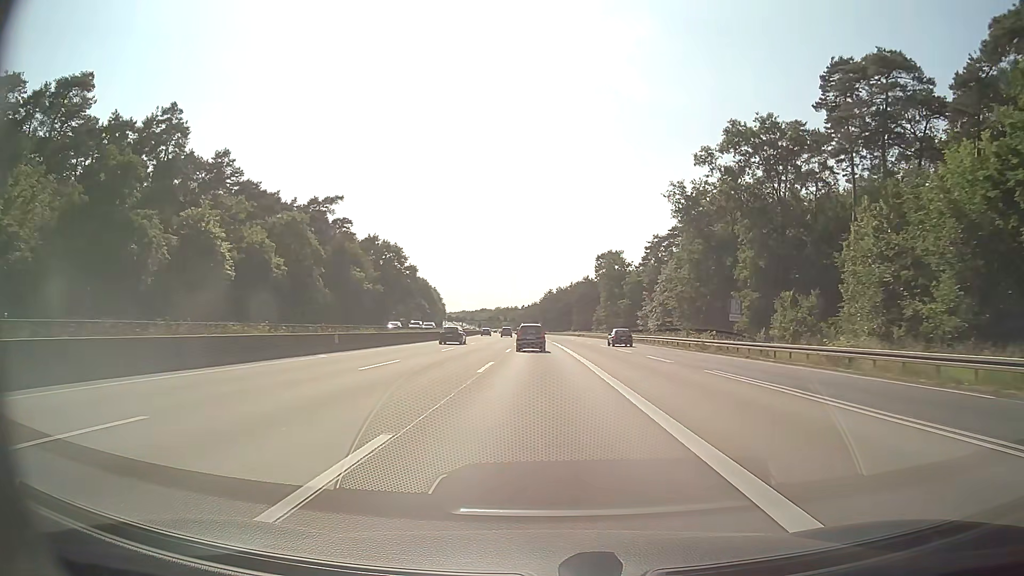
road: motorway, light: Day
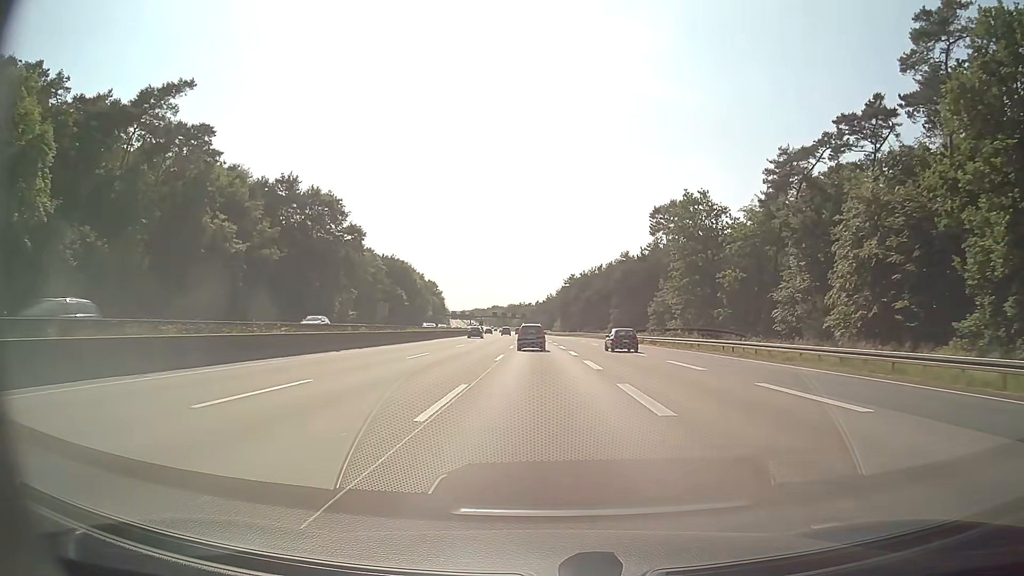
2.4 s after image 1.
(-0.6, +65.2) m; -1°
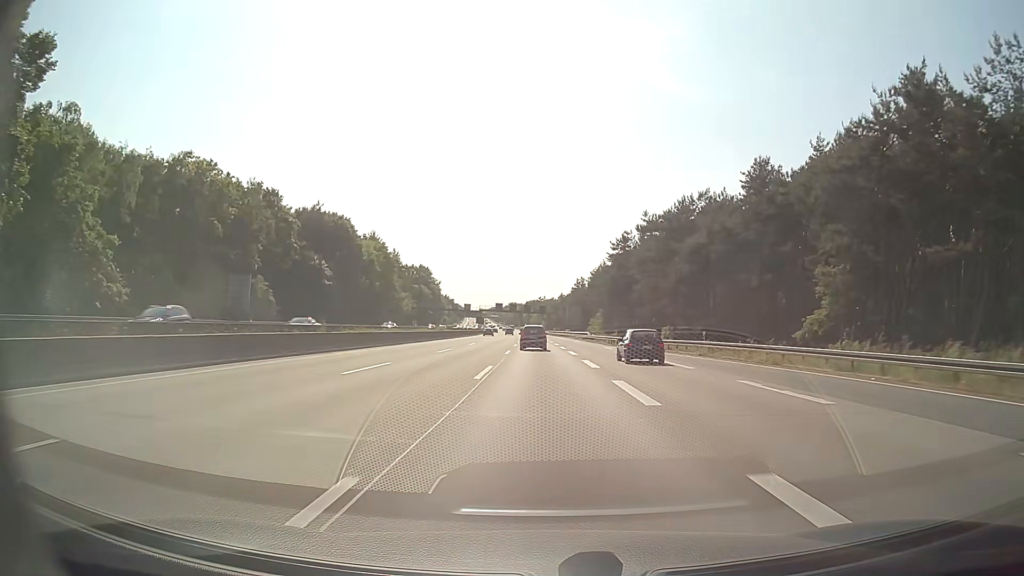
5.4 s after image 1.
(-1.7, +82.2) m; -2°
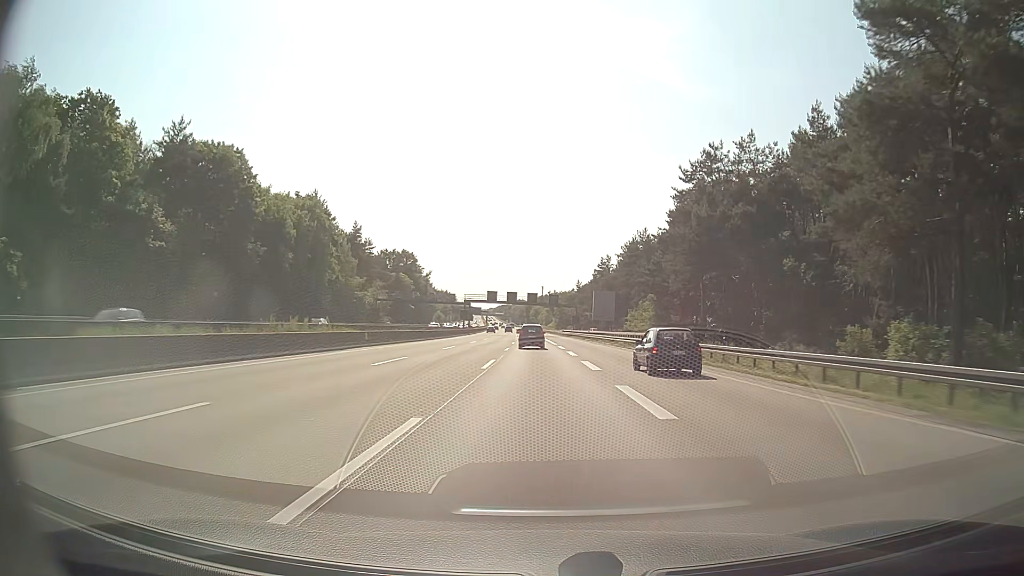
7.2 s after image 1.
(-0.3, +50.0) m; -1°
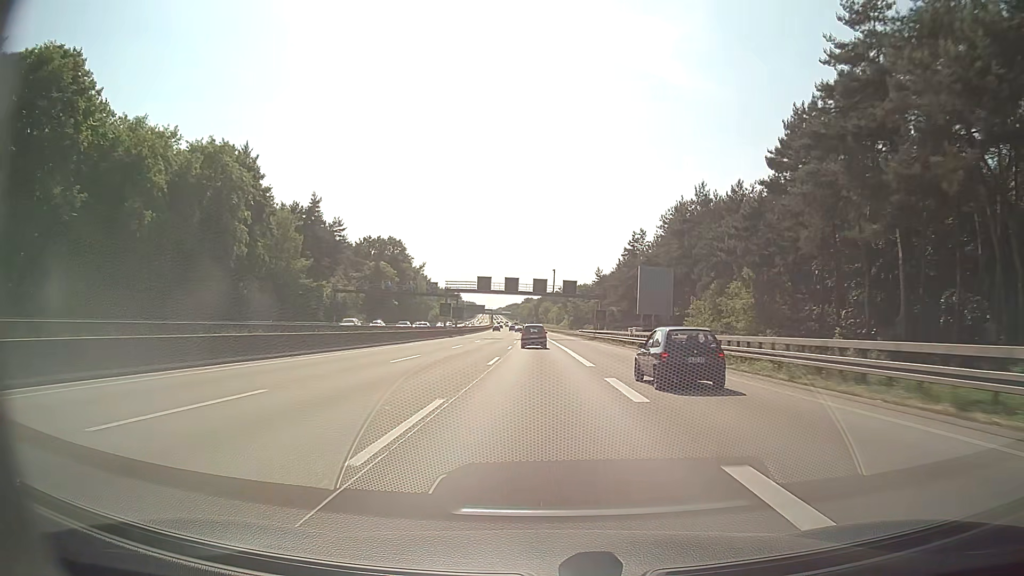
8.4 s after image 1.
(-0.2, +33.5) m; -1°
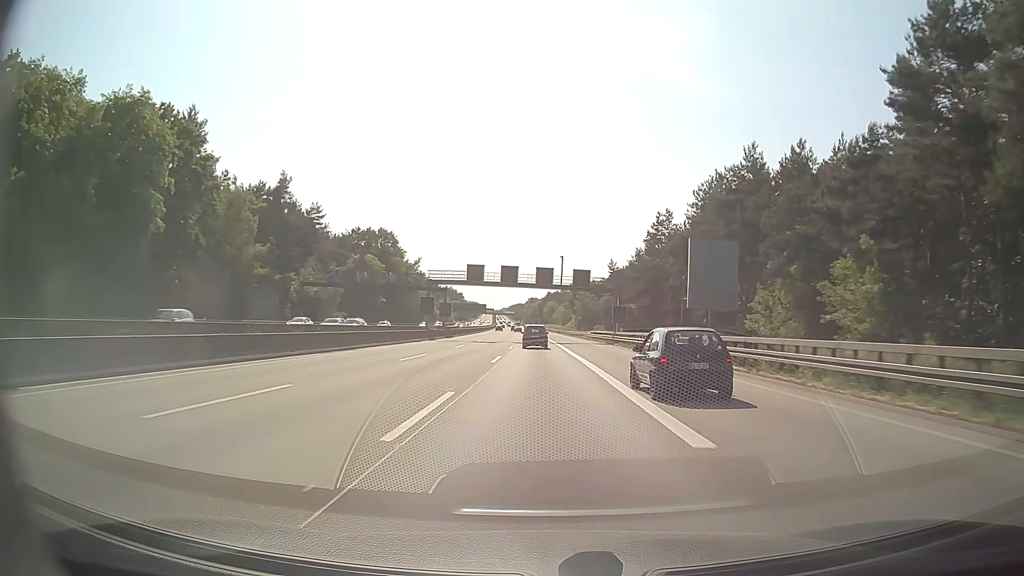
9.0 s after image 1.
(0.0, +16.8) m; 0°
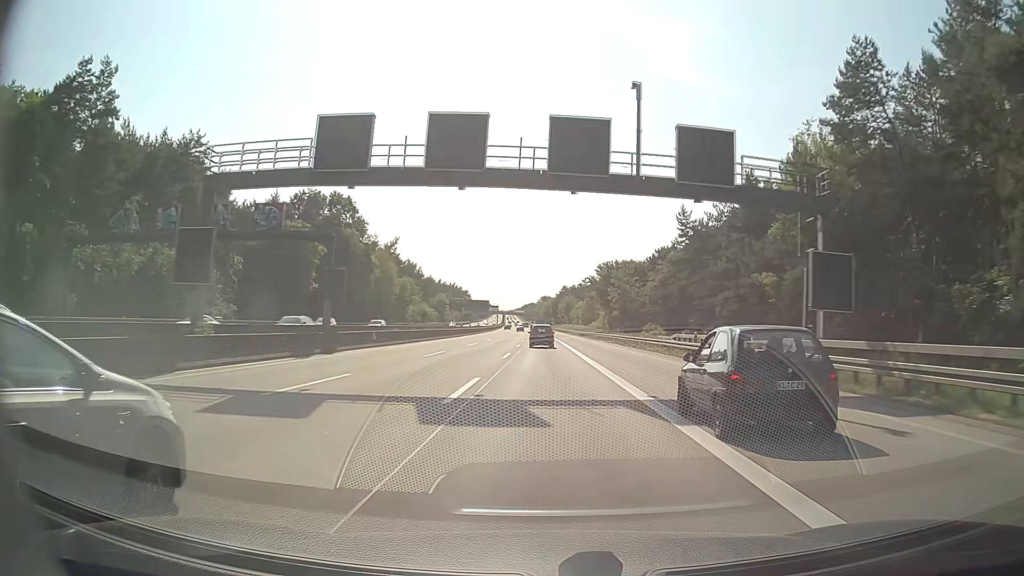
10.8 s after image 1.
(-0.5, +50.3) m; -1°
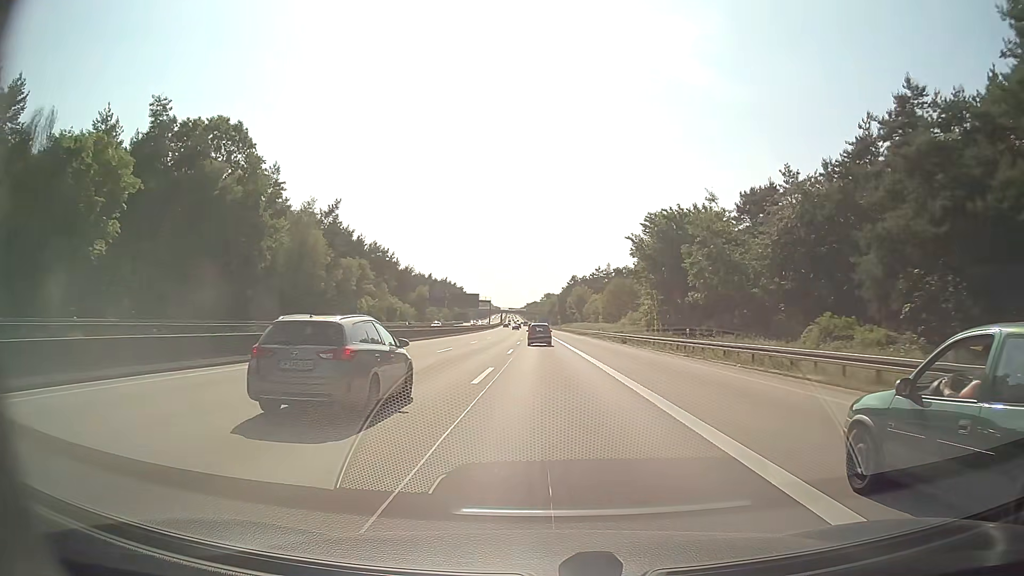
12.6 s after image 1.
(-0.3, +50.4) m; 0°
(0, +10) (0, +20) (0, +30) (0, +40) (0, +50) (0, +60) (0, +70) (0, +80) (-1, +90) (-1, +100) m
